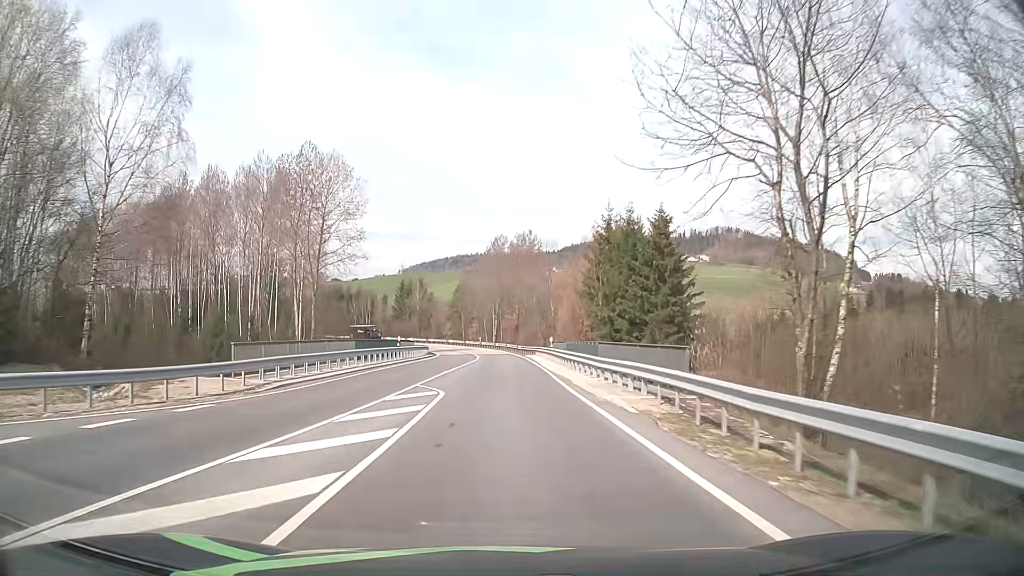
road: secondary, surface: asphalt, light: Day
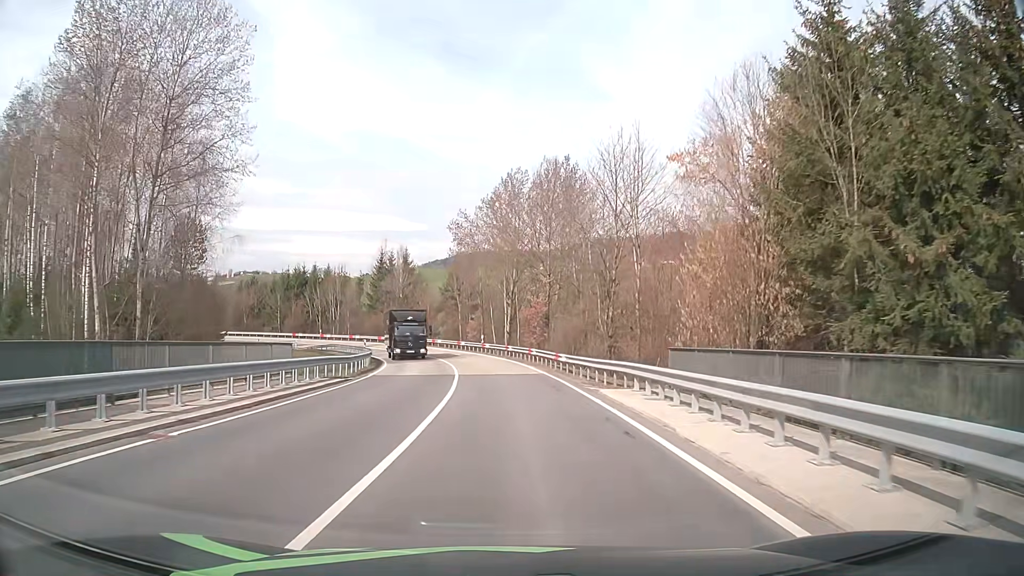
(-0.6, +37.9) m; -1°
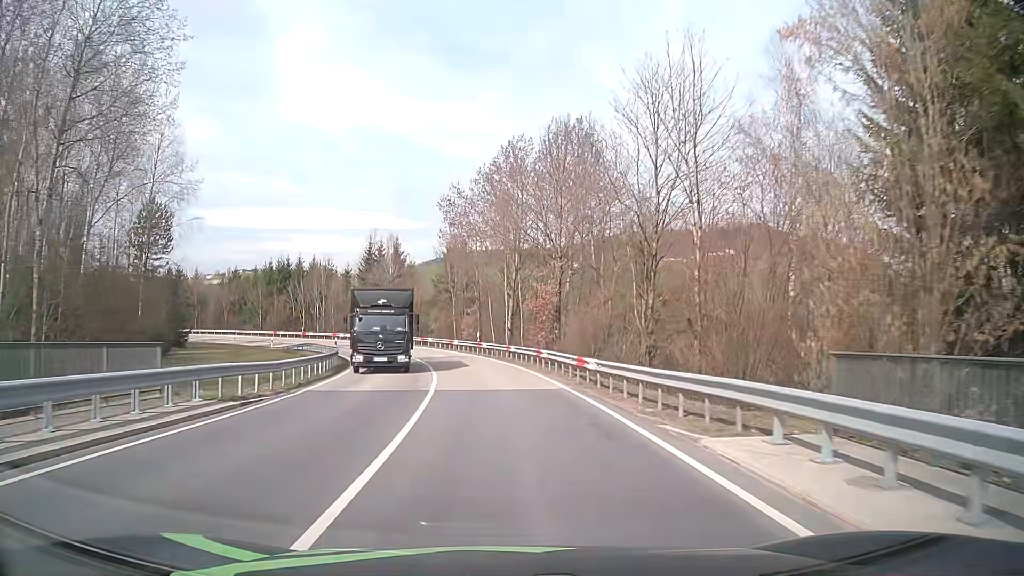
(0.0, +9.3) m; 0°
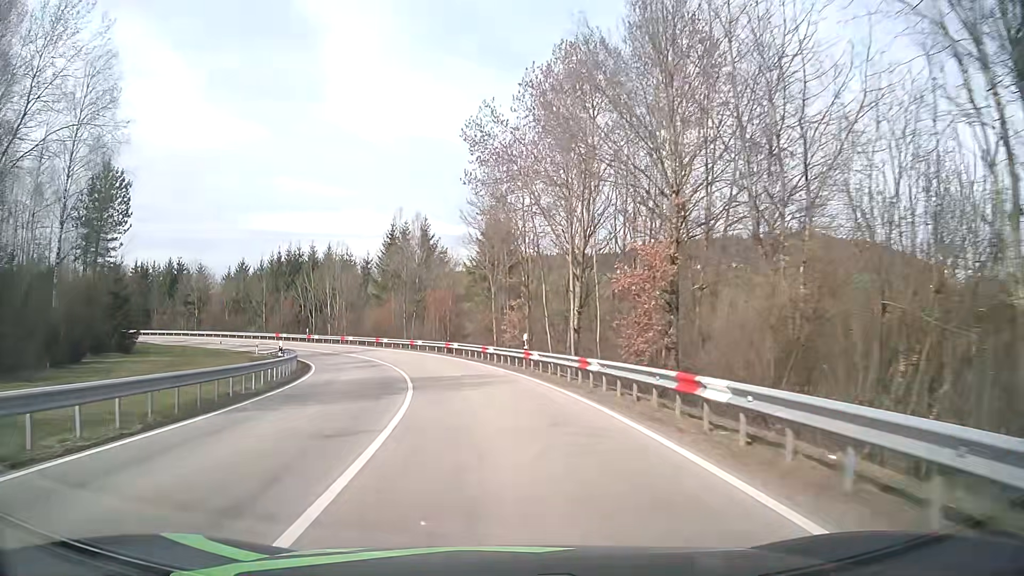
(-0.5, +18.4) m; -4°
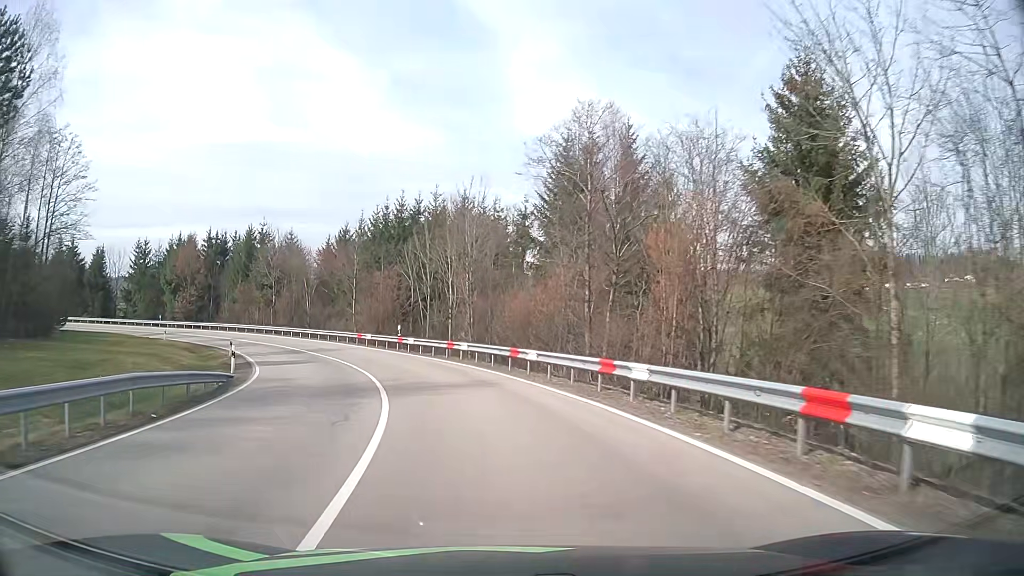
(-5.0, +34.3) m; -16°
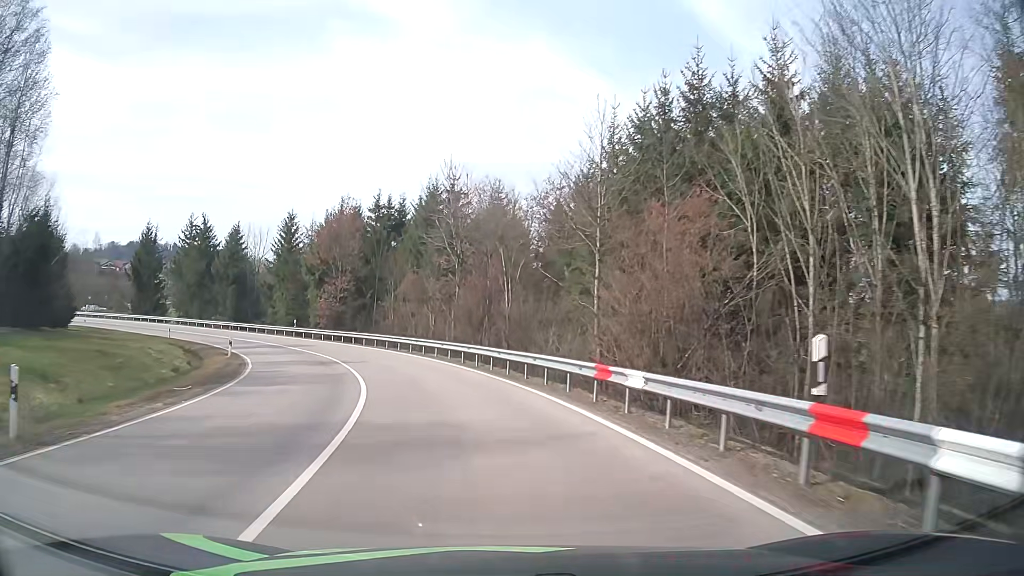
(-6.0, +31.0) m; -22°
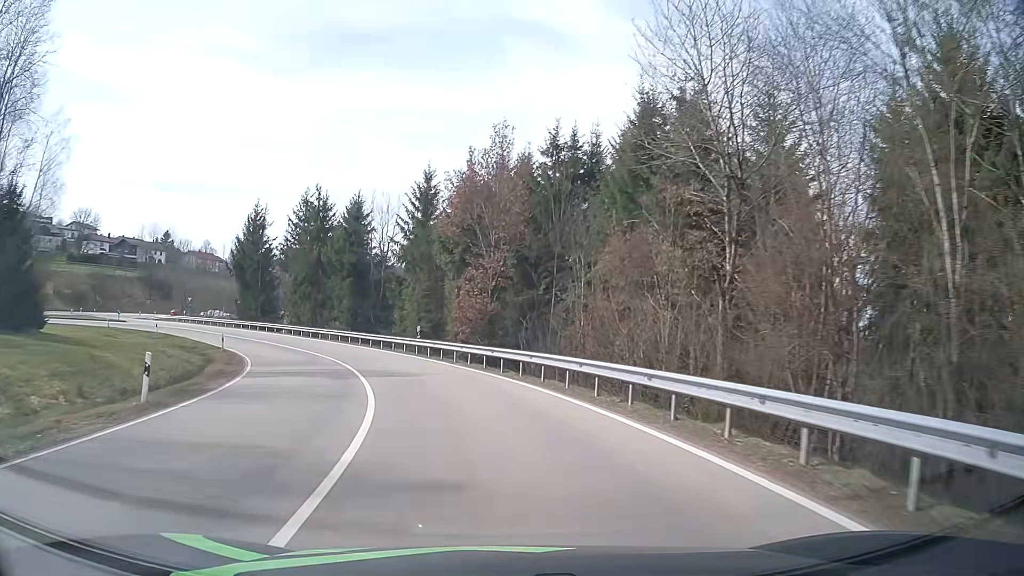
(-3.3, +22.2) m; -17°
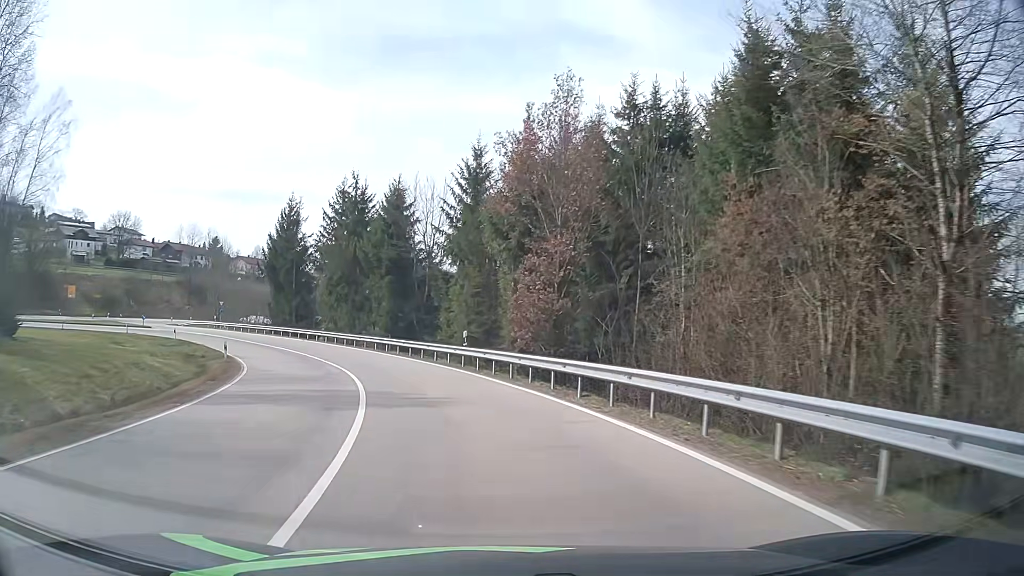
(-0.3, +7.3) m; -5°
